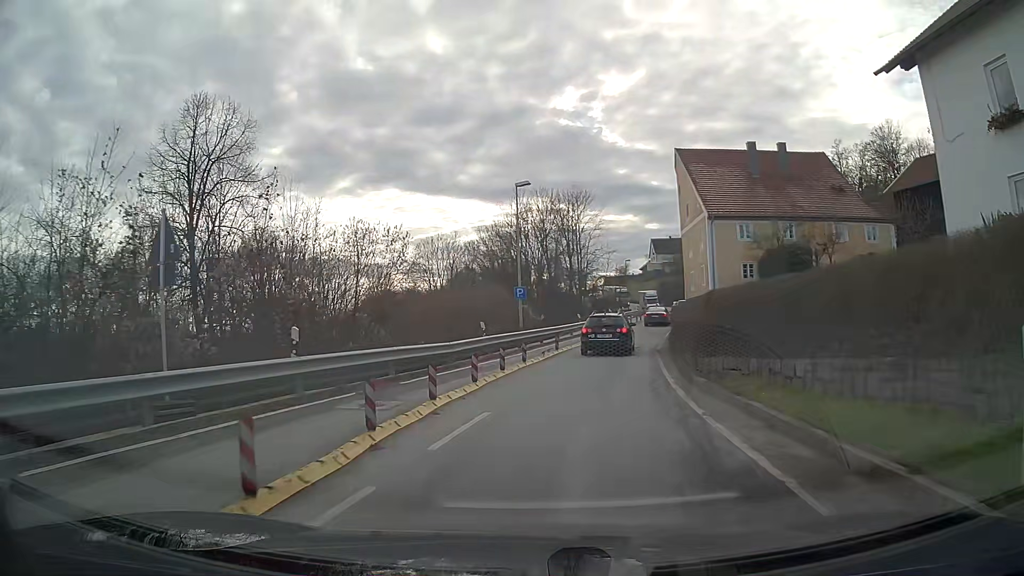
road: secondary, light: Day
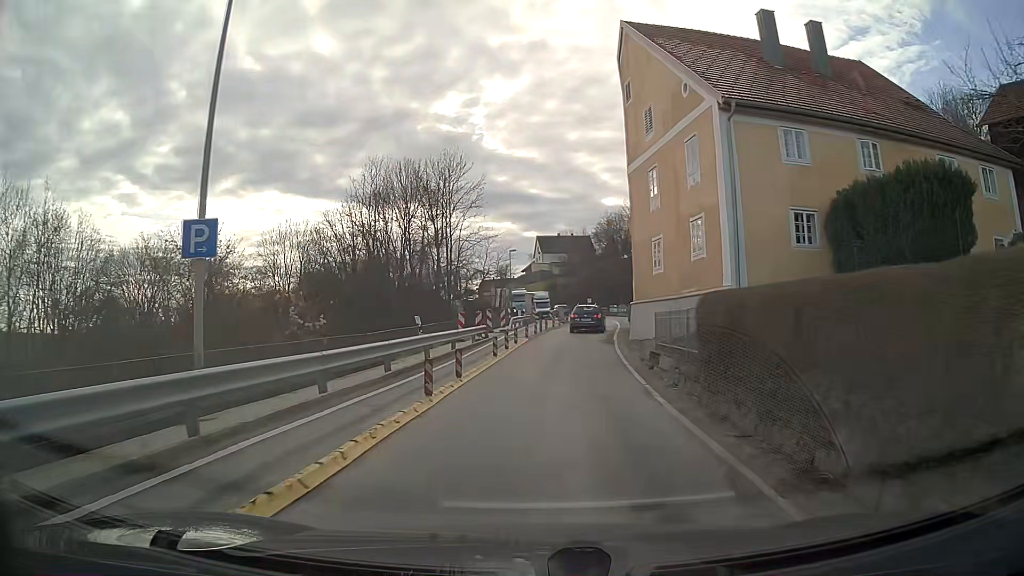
(+2.3, +24.0) m; +10°
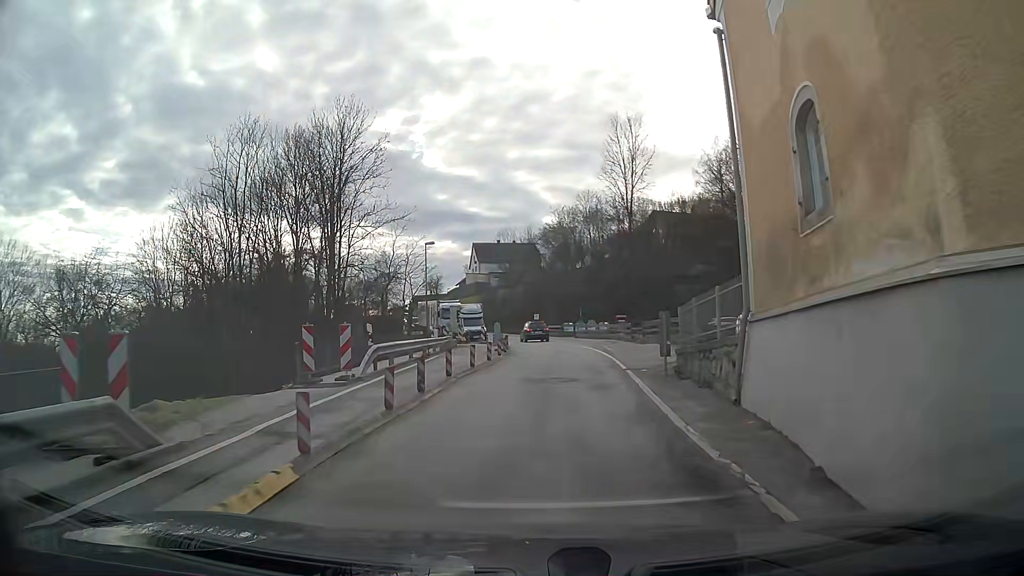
(+0.9, +23.4) m; +5°
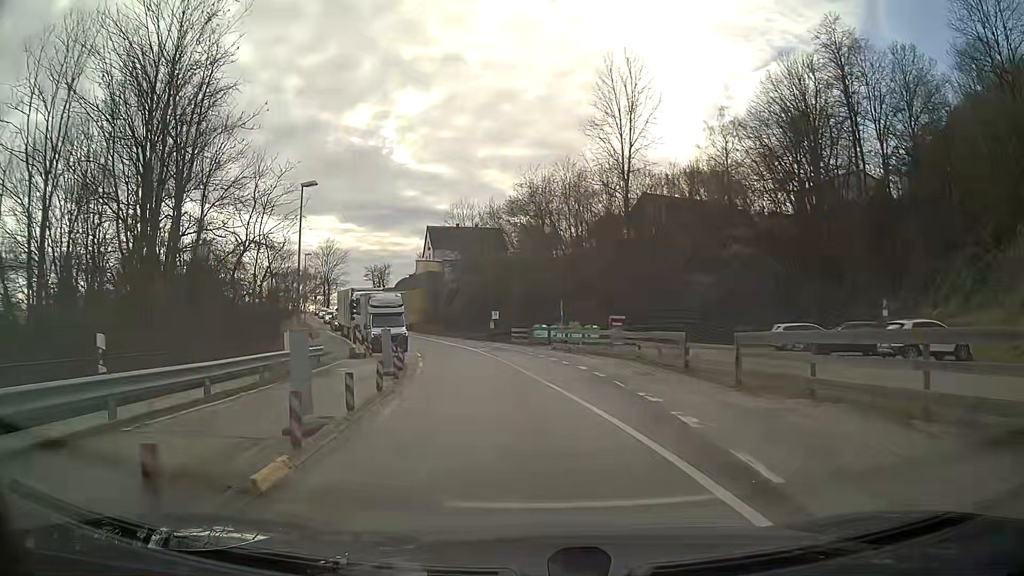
(+0.7, +23.2) m; +2°
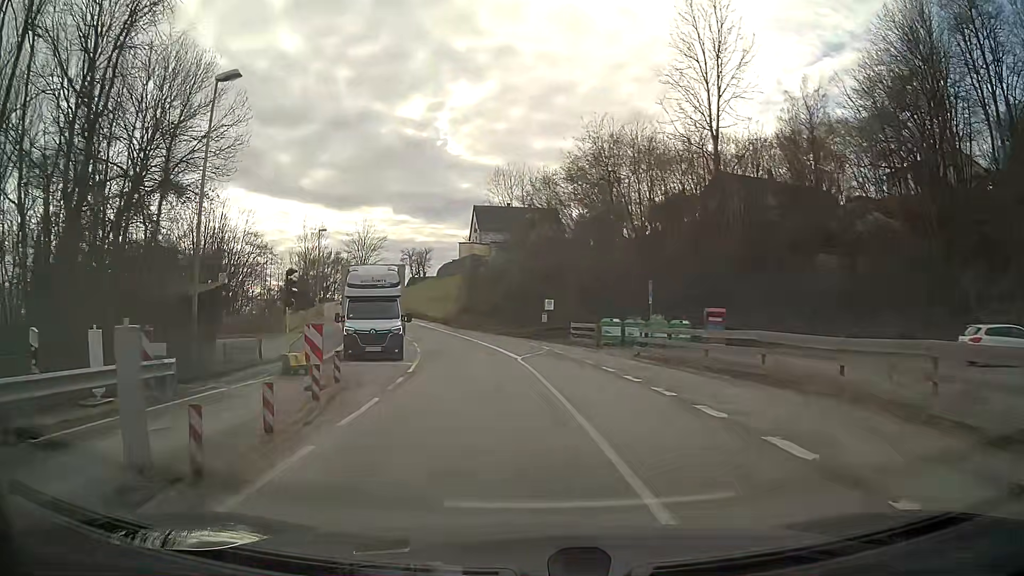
(-0.5, +14.2) m; -5°
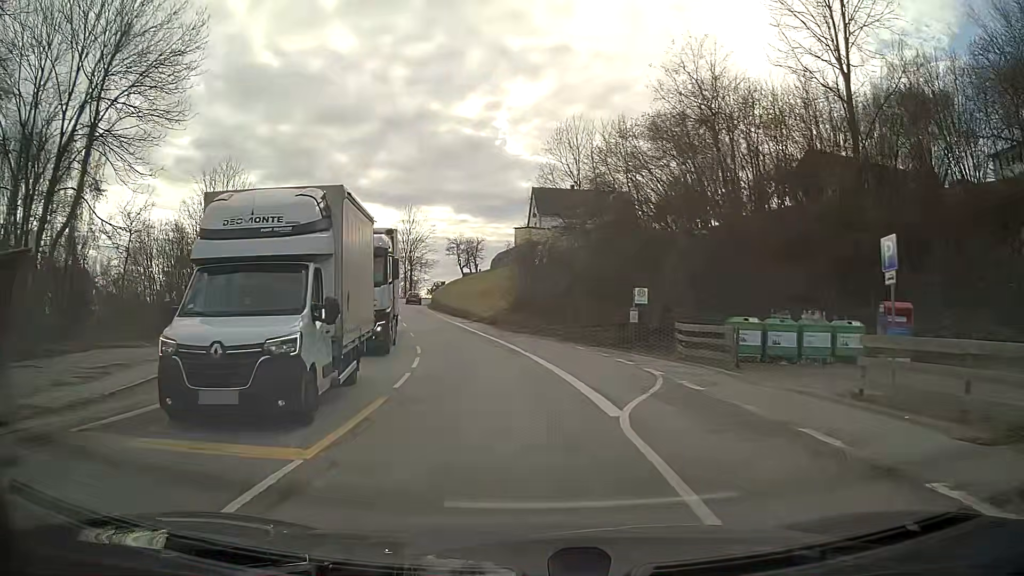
(-0.7, +14.4) m; -6°
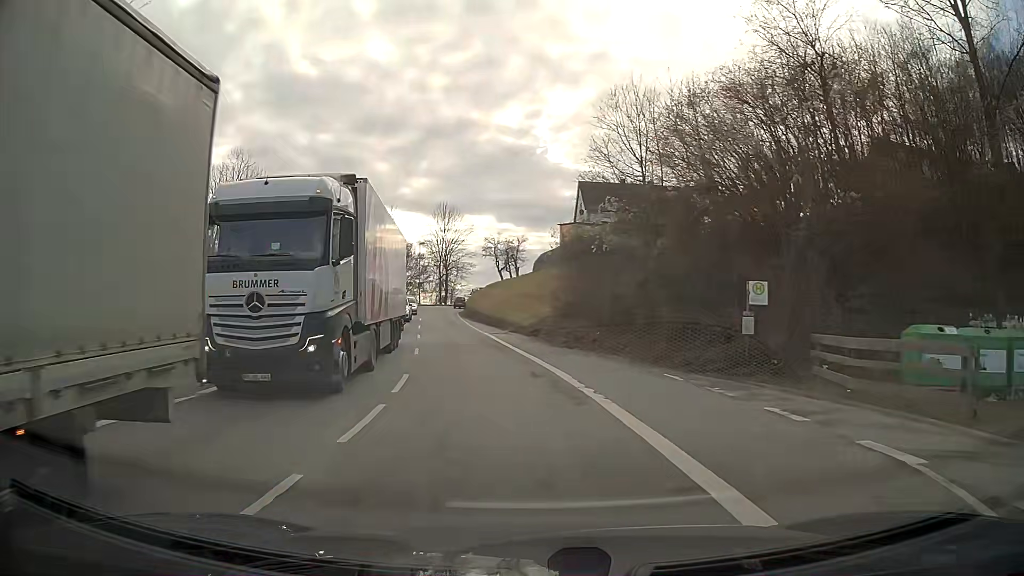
(-0.3, +9.7) m; -4°
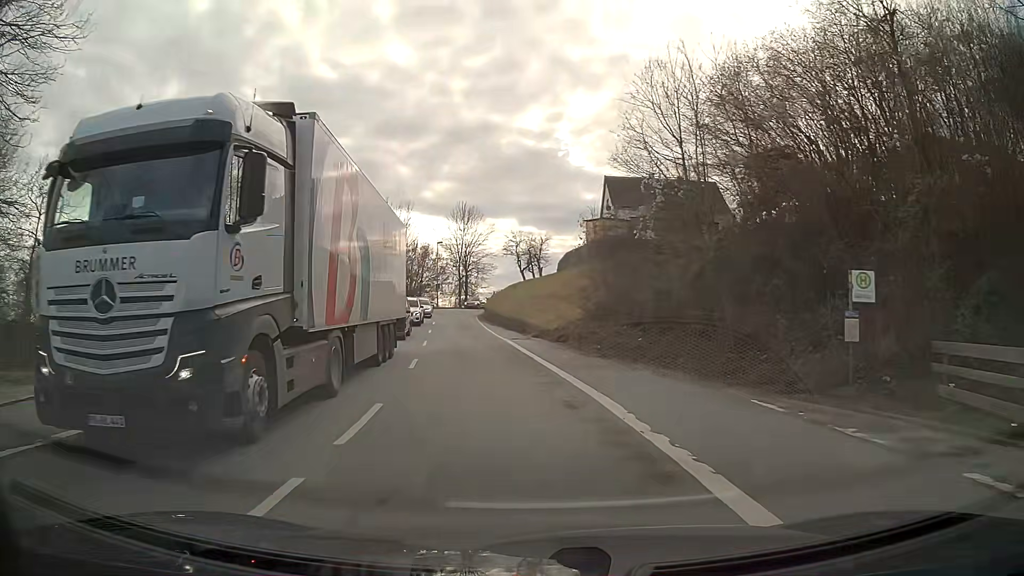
(-0.1, +4.8) m; -2°
(0, +10) (-1, +20) (-2, +30) (-3, +40) (-5, +50) (-5, +60) (-5, +70) (-4, +80) (-2, +89) (+1, +99) m
